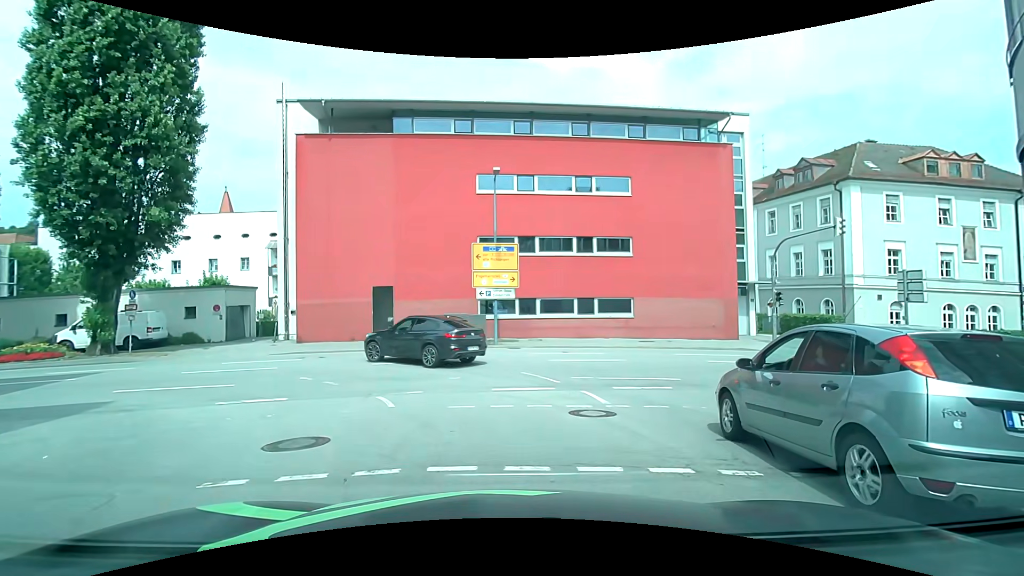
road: tertiary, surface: asphalt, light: Day
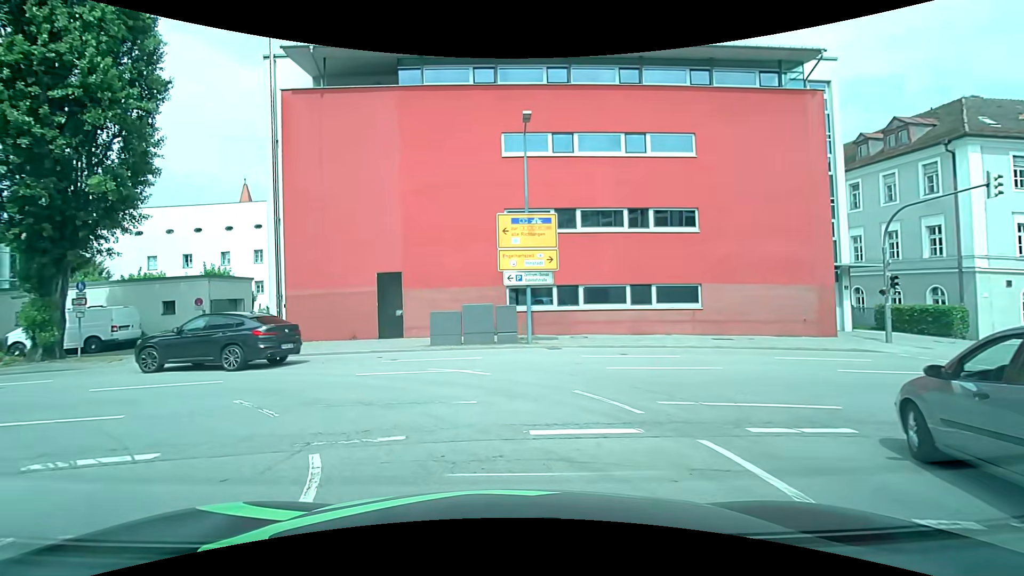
(-0.2, +5.4) m; -1°
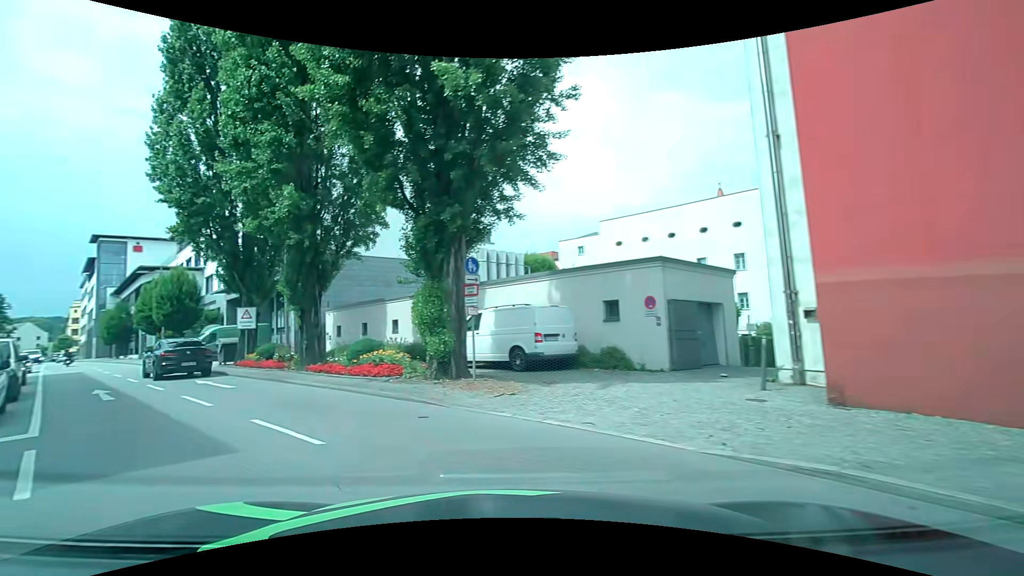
(-5.2, +12.8) m; -54°
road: primary
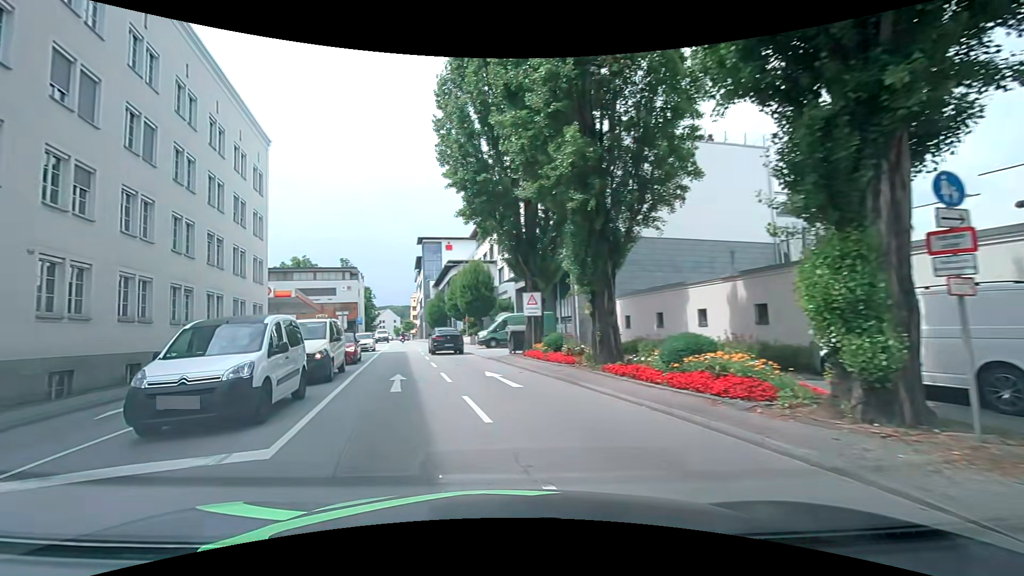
(-1.4, +5.0) m; -29°
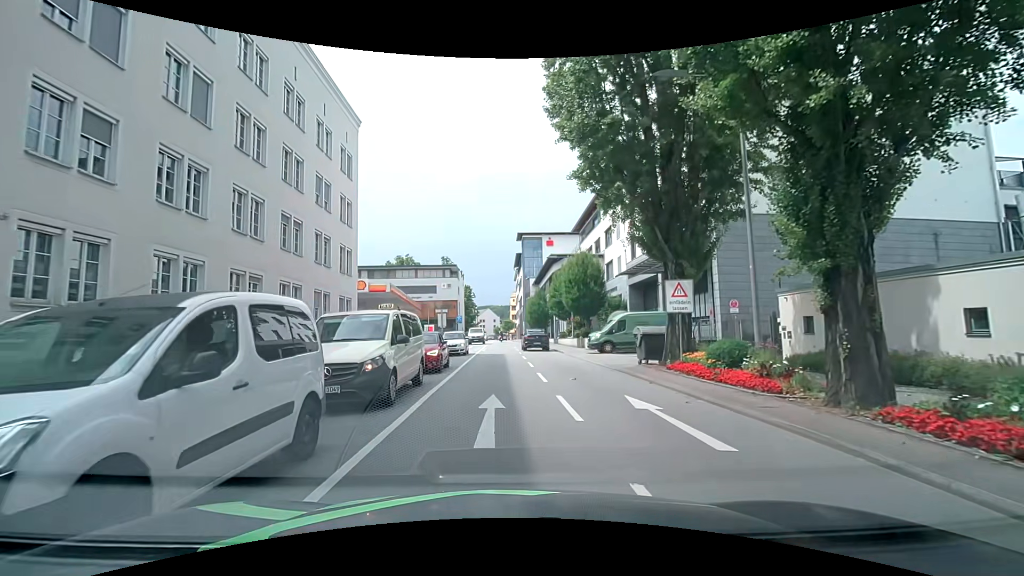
(-0.9, +5.8) m; -14°
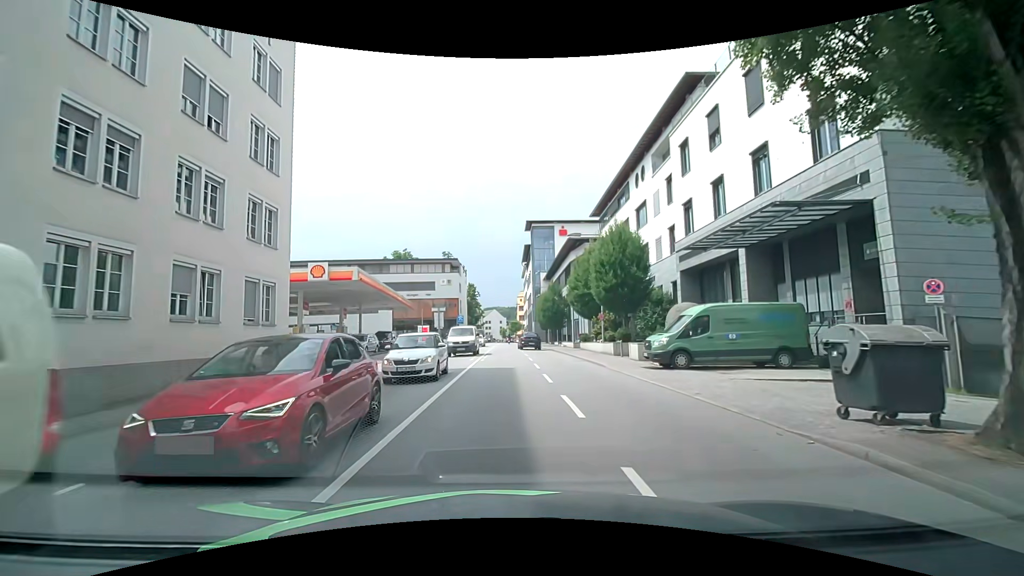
(+0.2, +11.6) m; 0°
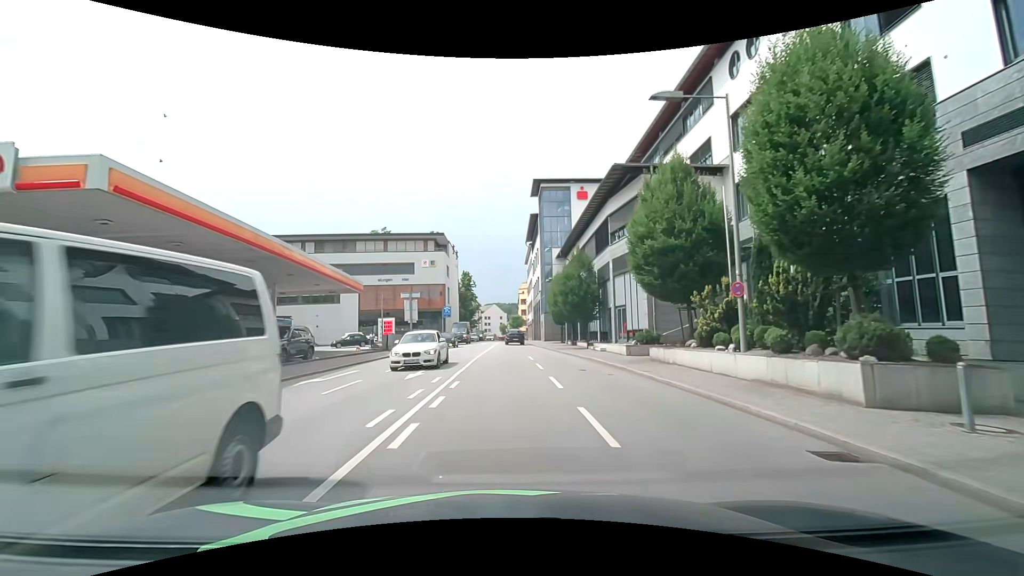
(+0.3, +20.7) m; +1°
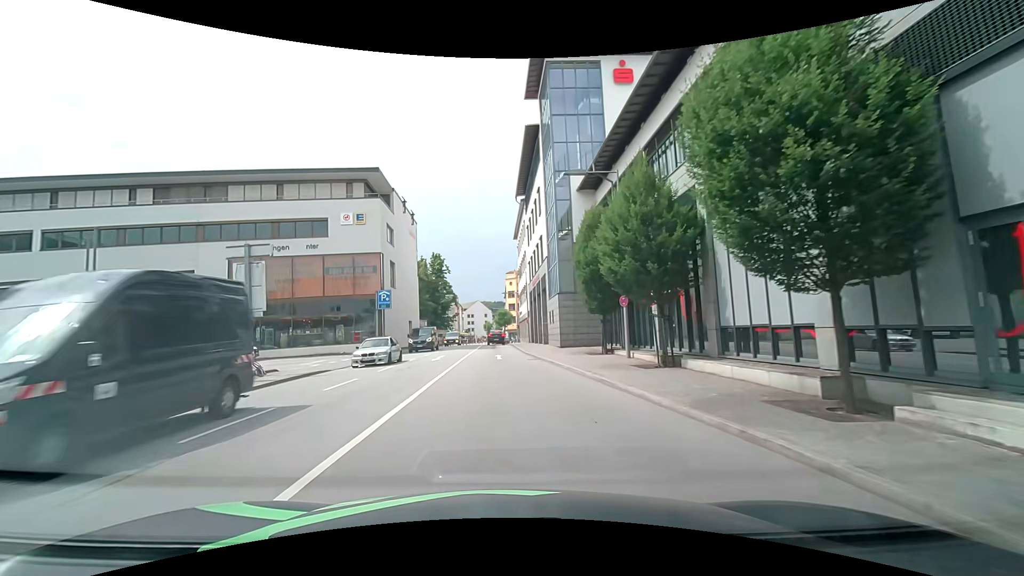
(+0.1, +28.7) m; +3°
(0, +10) (-1, +20) (-1, +30) (-2, +40) (-2, +50) (-3, +60) (-3, +70) (-3, +80) (-2, +90) (+3, +98) m
